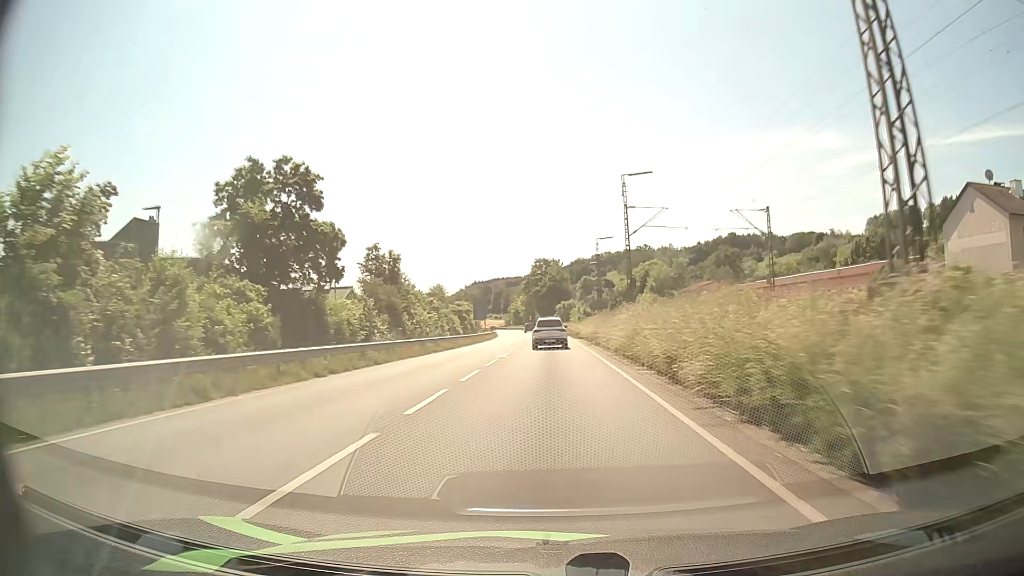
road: primary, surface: asphalt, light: Day
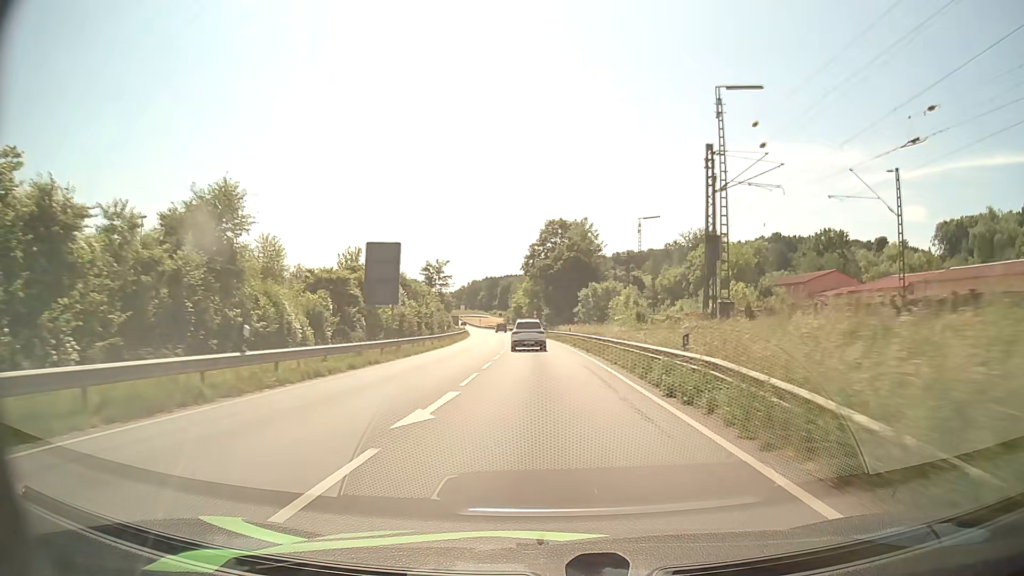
(-0.2, +60.8) m; -1°
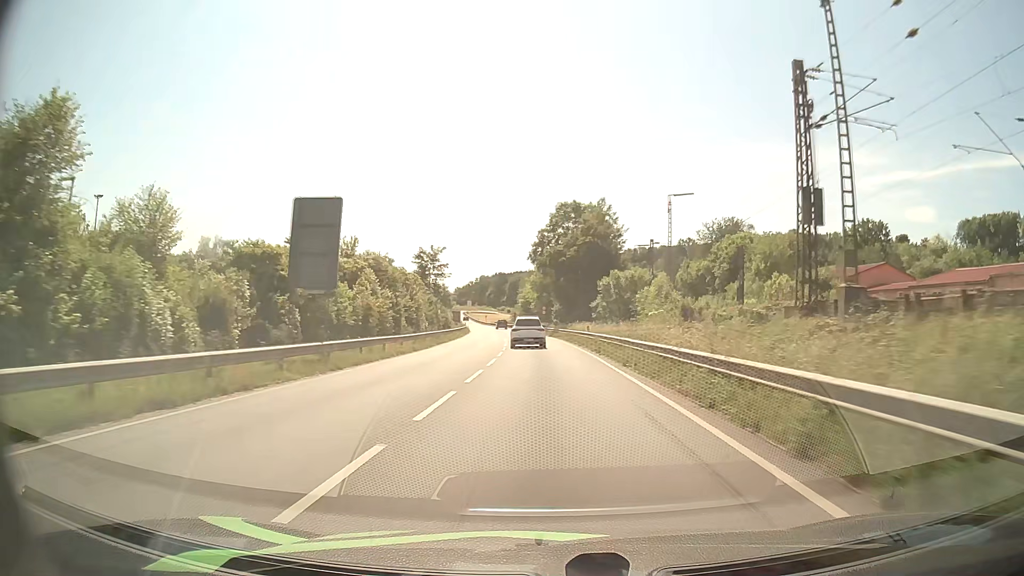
(-0.1, +12.0) m; -1°
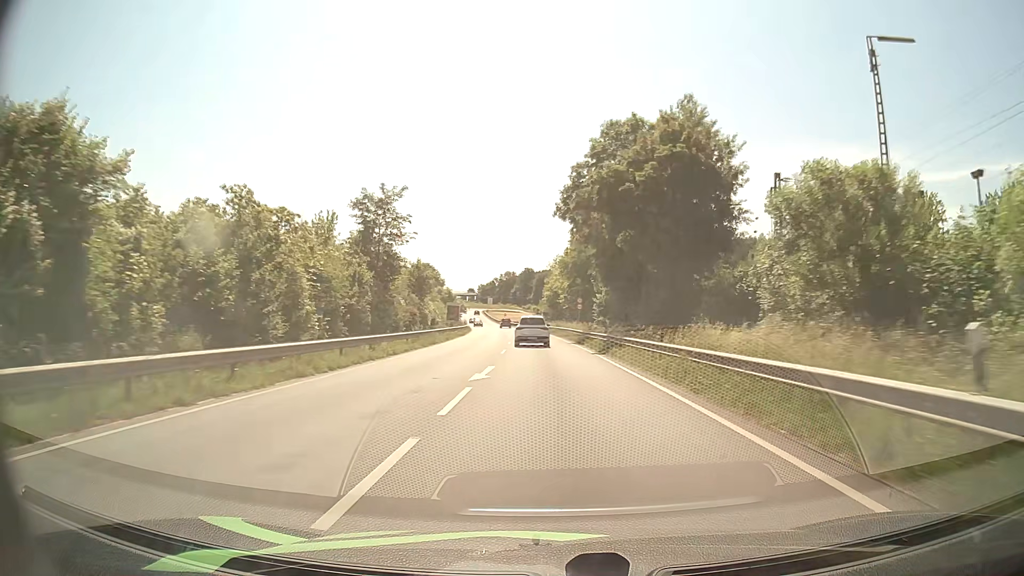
(-0.8, +35.6) m; -2°
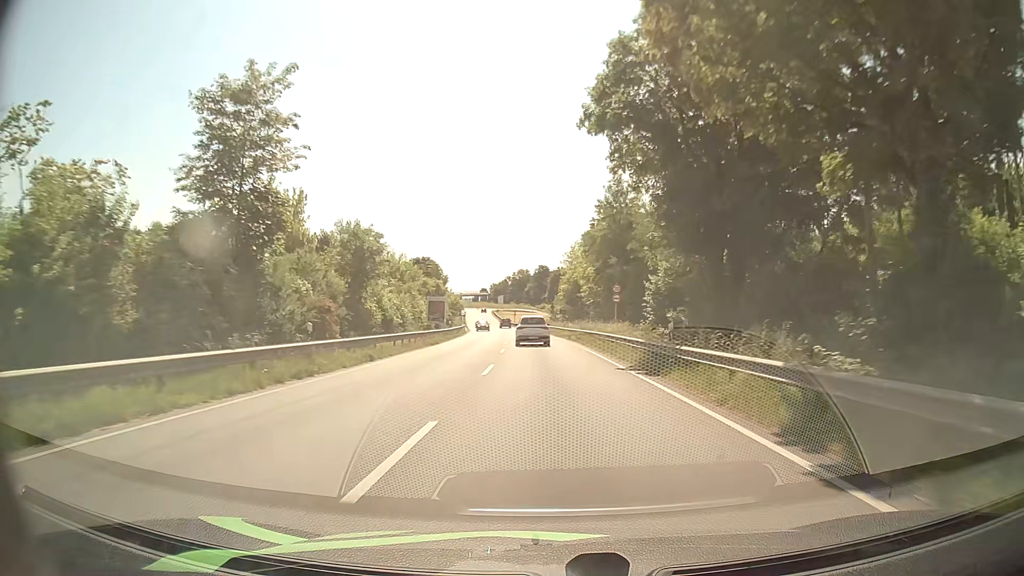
(-0.3, +23.1) m; -1°
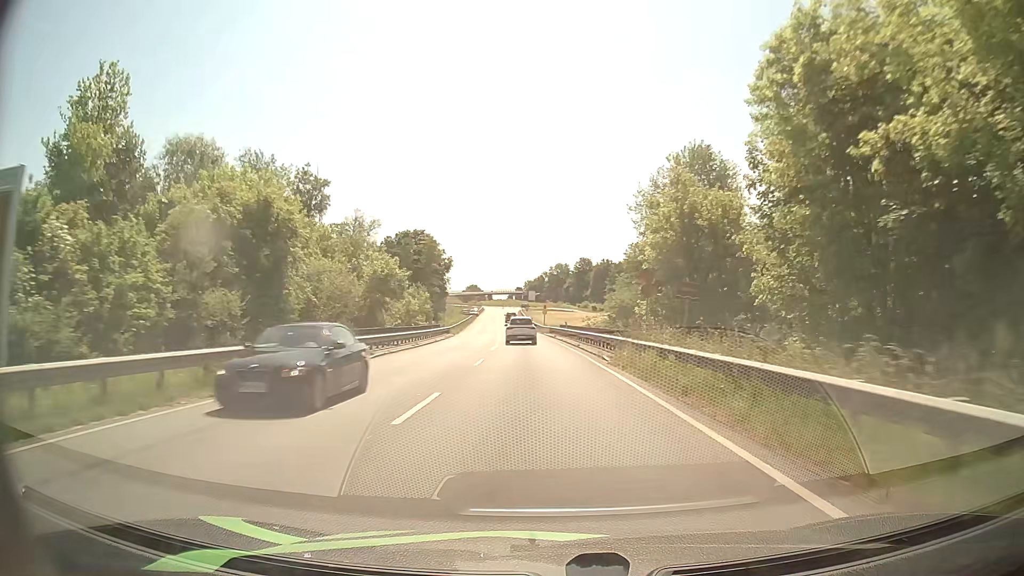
(-1.5, +55.3) m; -3°
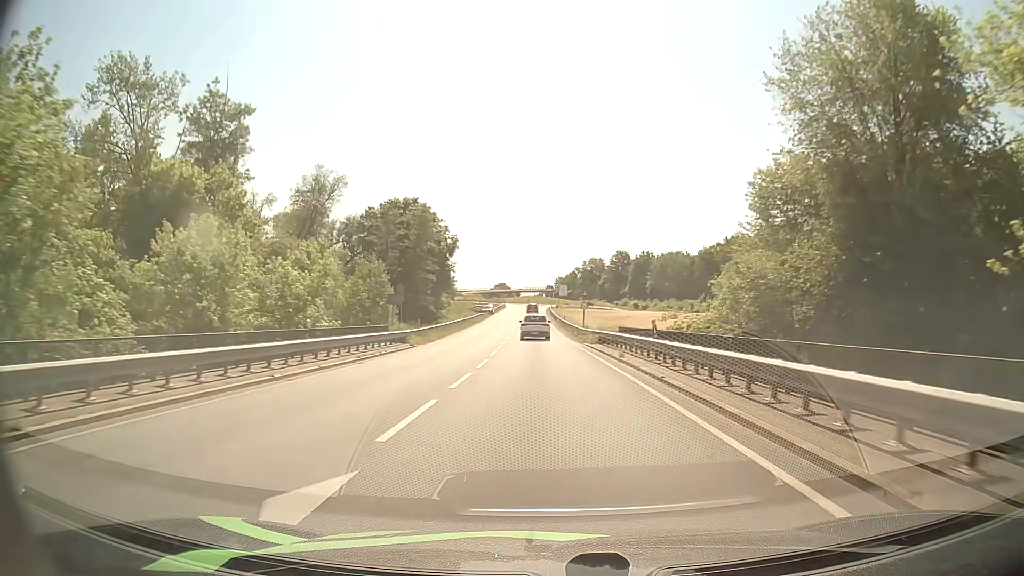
(-0.7, +31.9) m; -3°
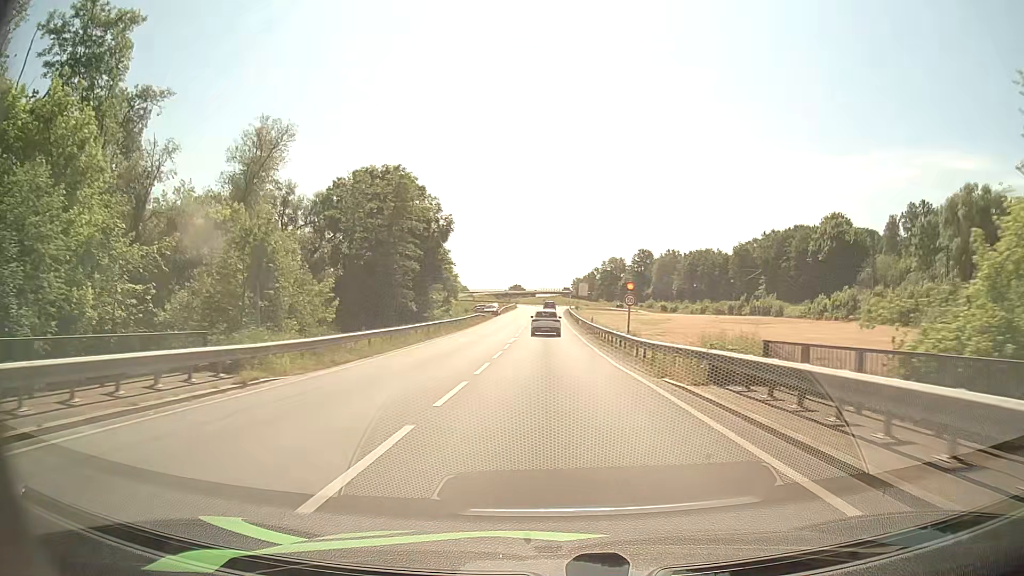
(-0.3, +20.8) m; -1°
(0, +10) (0, +20) (0, +30) (0, +40) (0, +50) (0, +60) (0, +70) (0, +80) (0, +90) (0, +100) m
